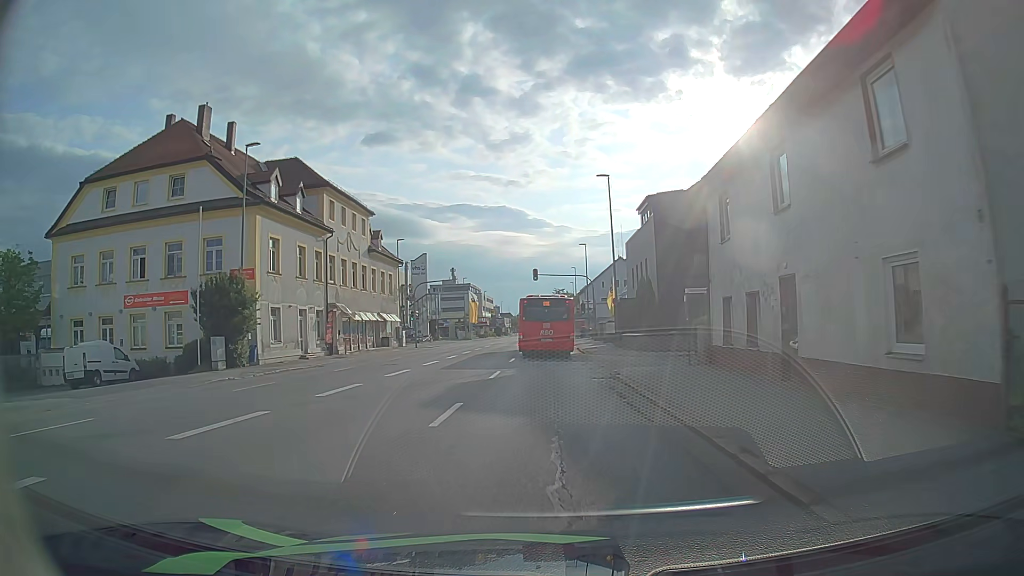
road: tertiary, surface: asphalt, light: Day
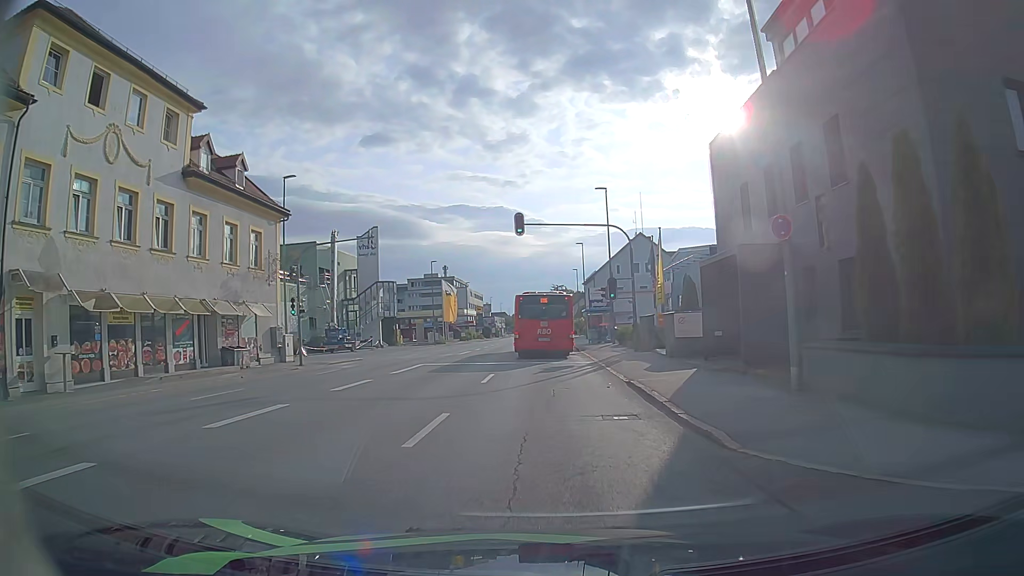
(-0.1, +29.0) m; 0°
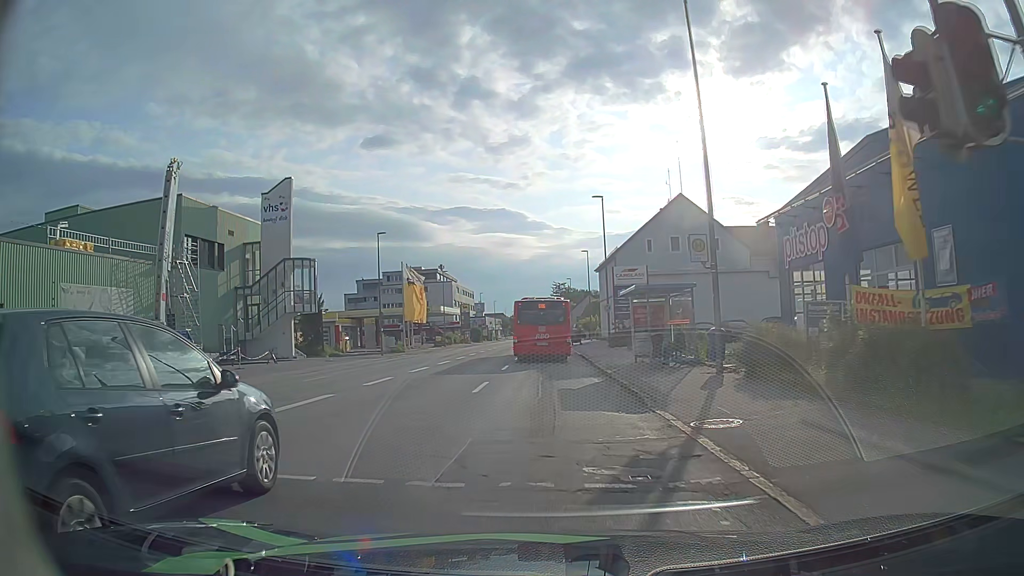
(-0.1, +27.1) m; 0°
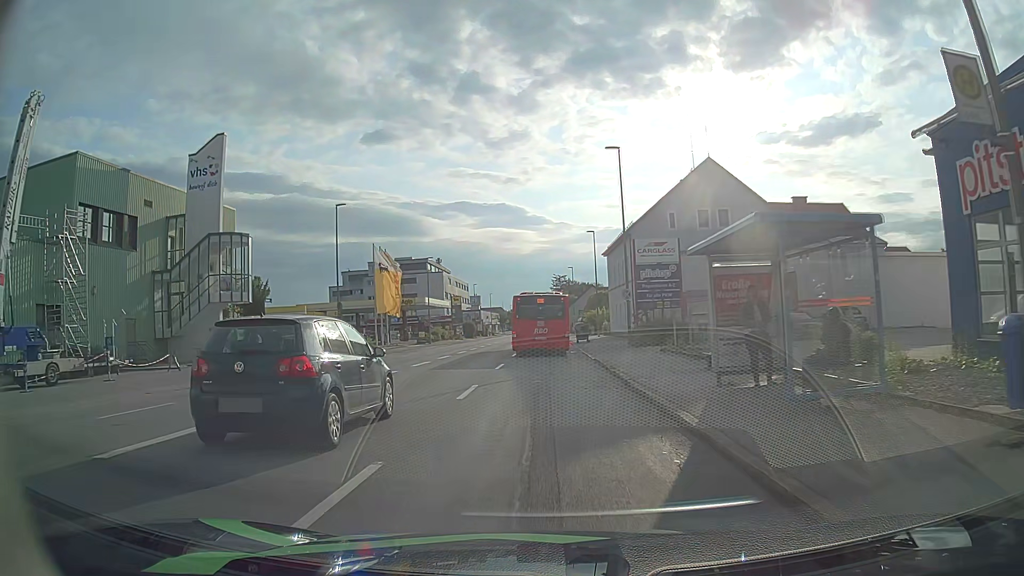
(0.0, +11.6) m; 0°
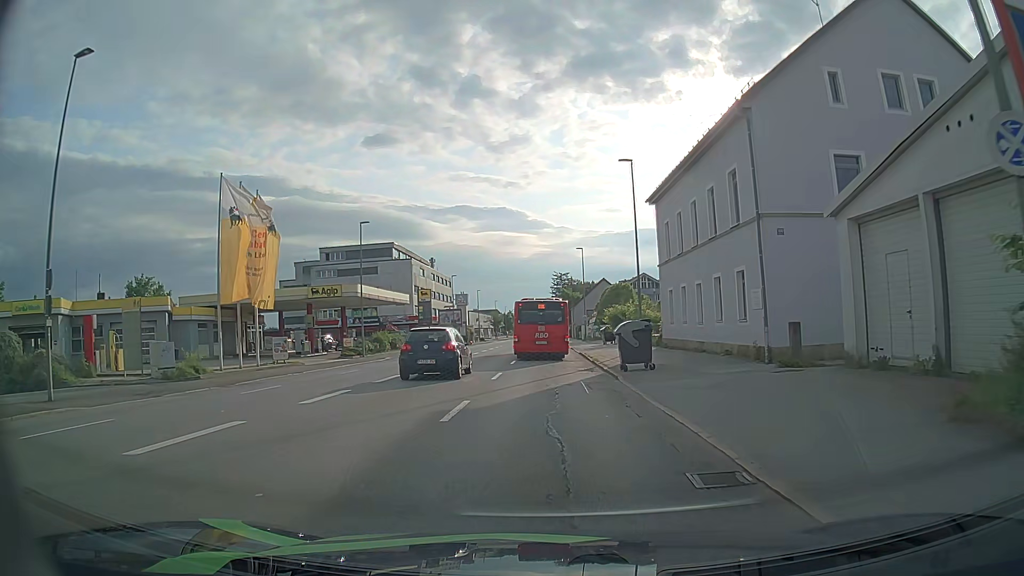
(-0.1, +29.7) m; 0°
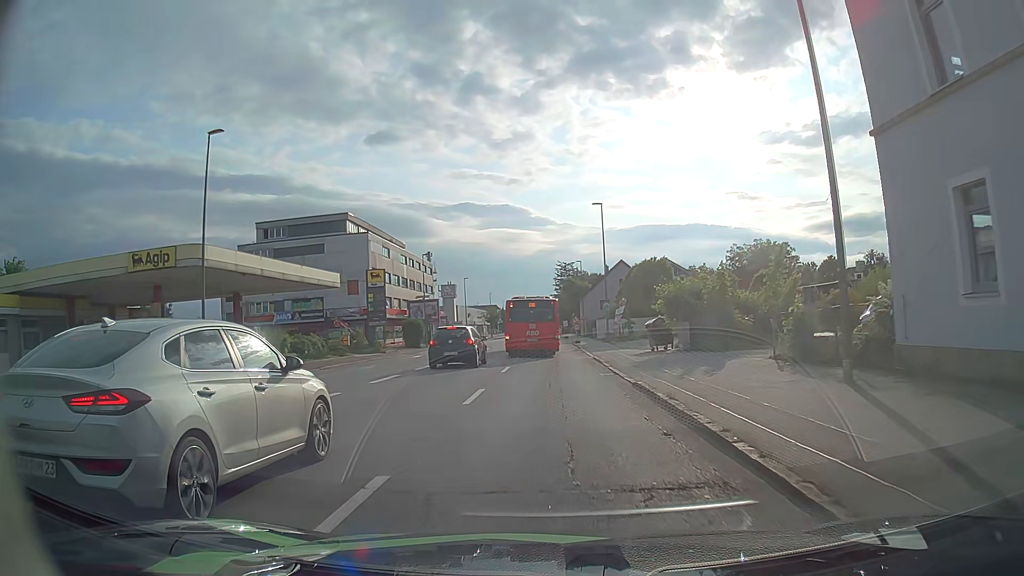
(0.0, +25.1) m; 0°
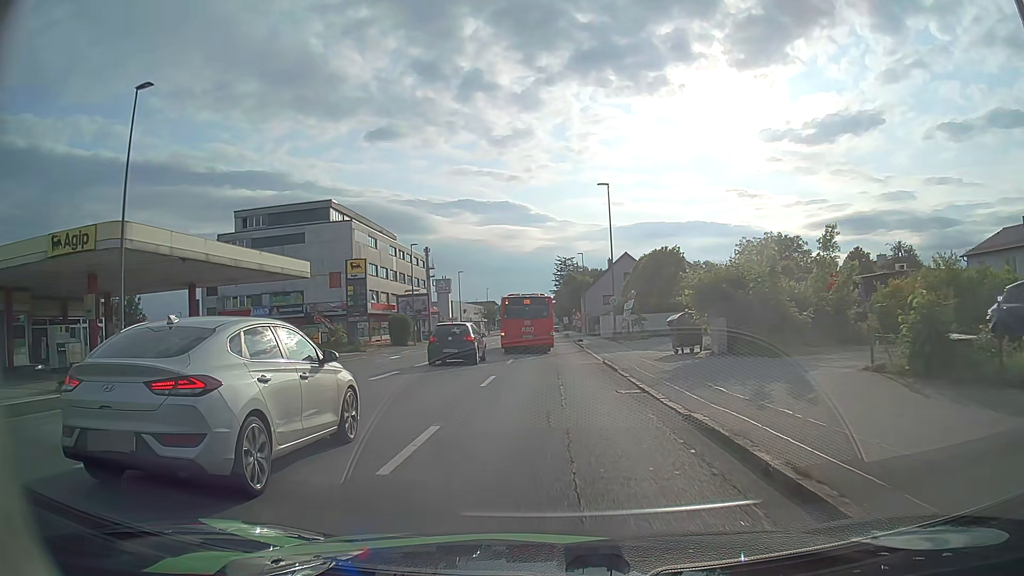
(0.0, +6.0) m; -1°
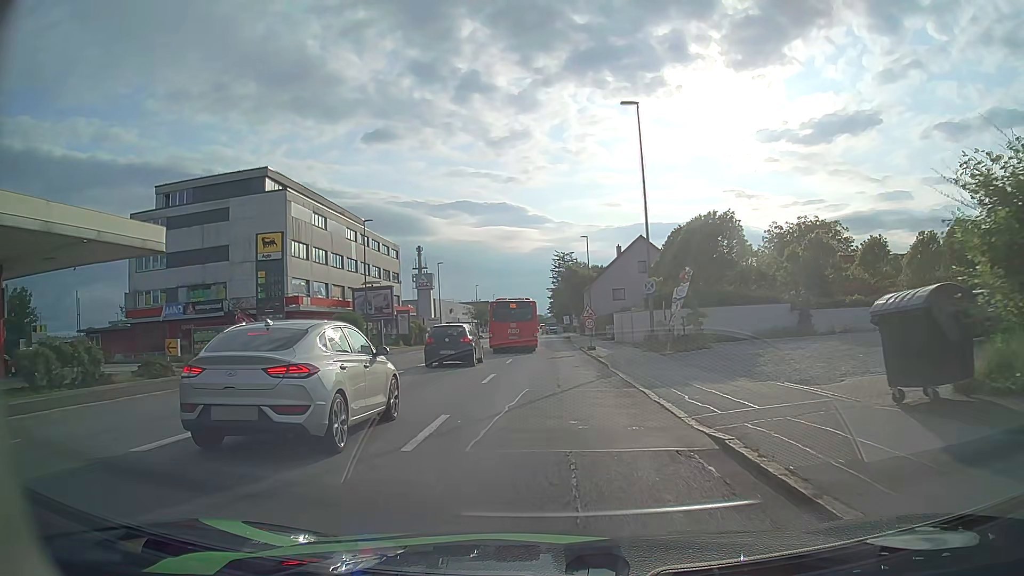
(+0.1, +16.7) m; 0°
(0, +10) (0, +20) (0, +30) (-1, +40) (-2, +50) (-2, +60) (-2, +70) (-2, +80) (-2, +90) (-2, +100) m
